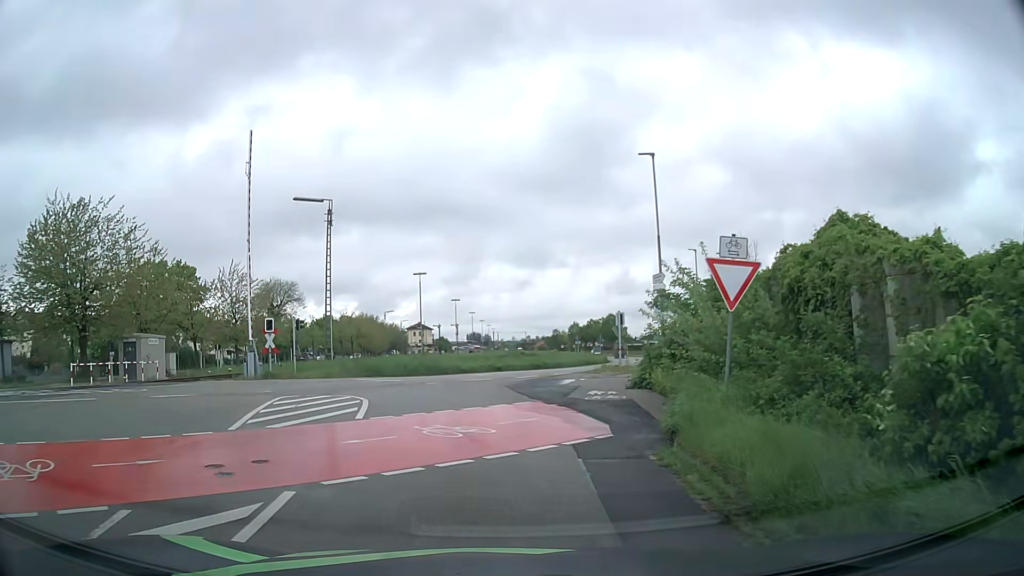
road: residential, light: Day
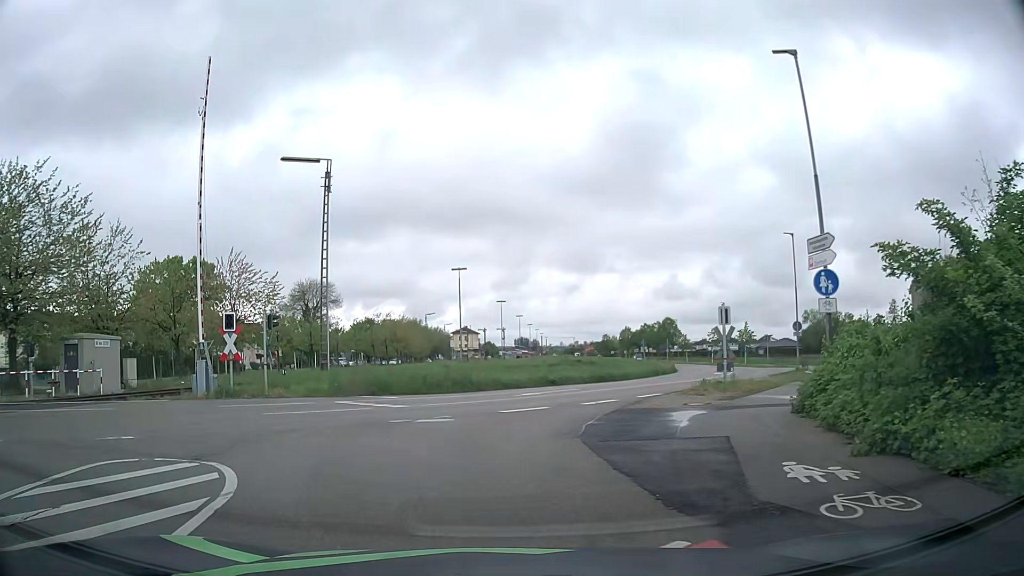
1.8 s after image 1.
(-0.1, +9.9) m; -3°
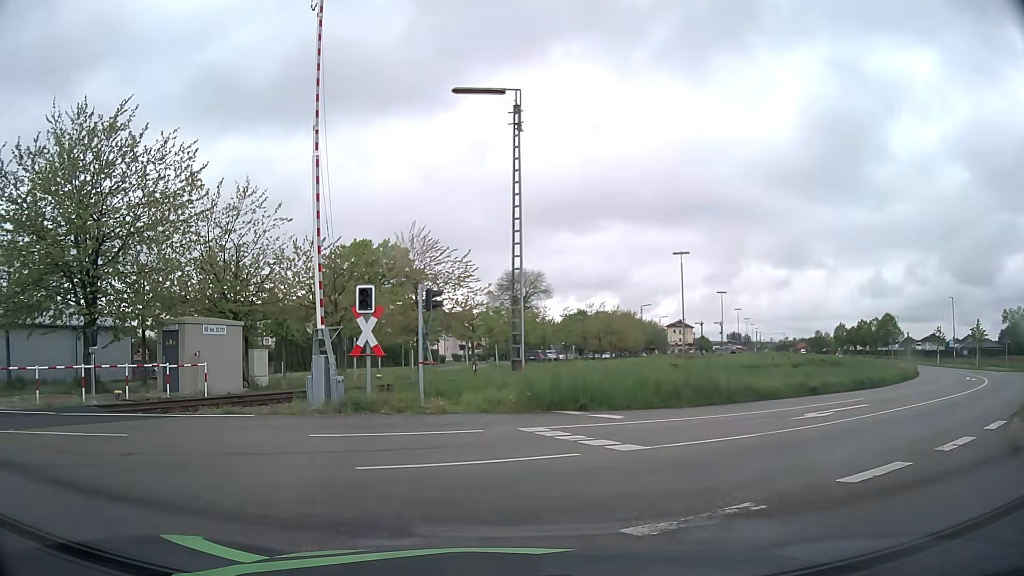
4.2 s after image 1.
(-0.9, +7.8) m; -18°
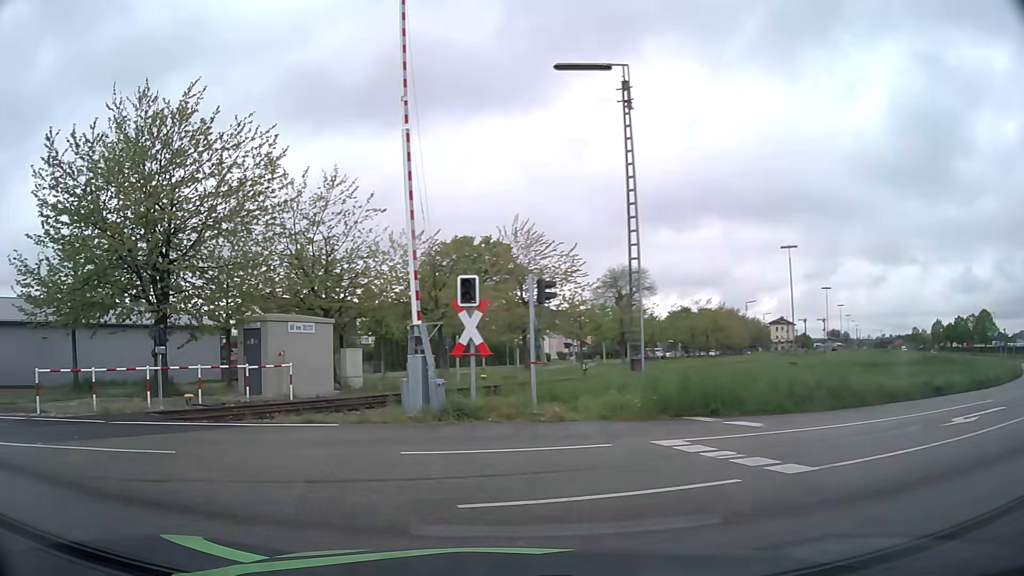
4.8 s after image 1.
(-0.1, +2.1) m; -7°
